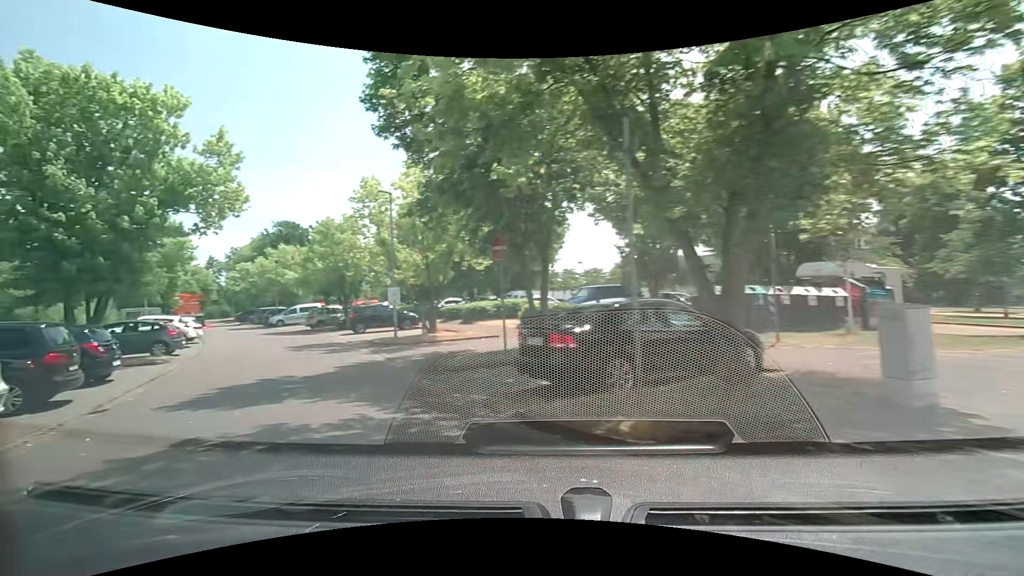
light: Day
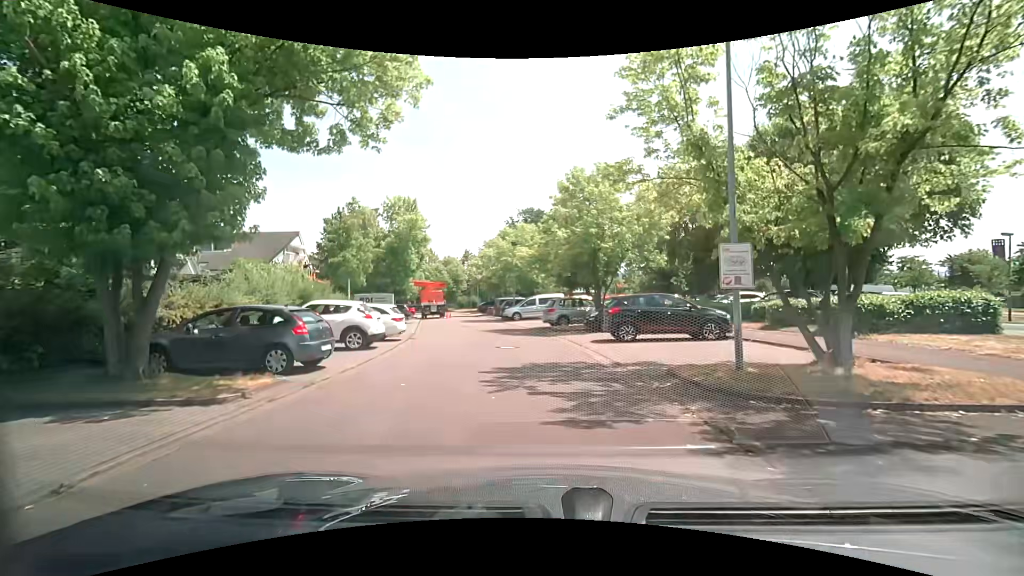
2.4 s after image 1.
(-5.3, +11.4) m; -33°
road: residential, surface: asphalt
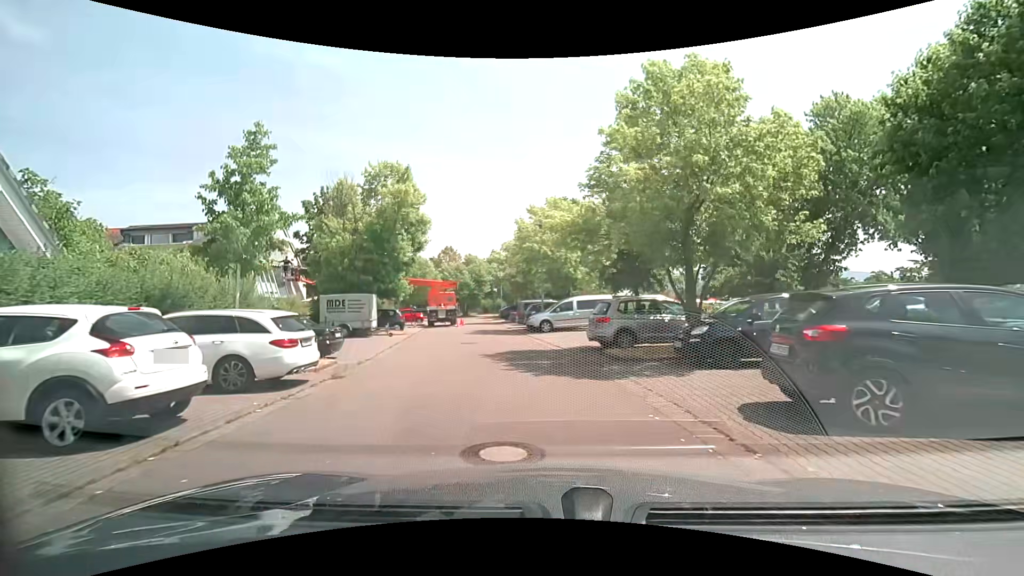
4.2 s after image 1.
(-0.4, +10.5) m; -4°
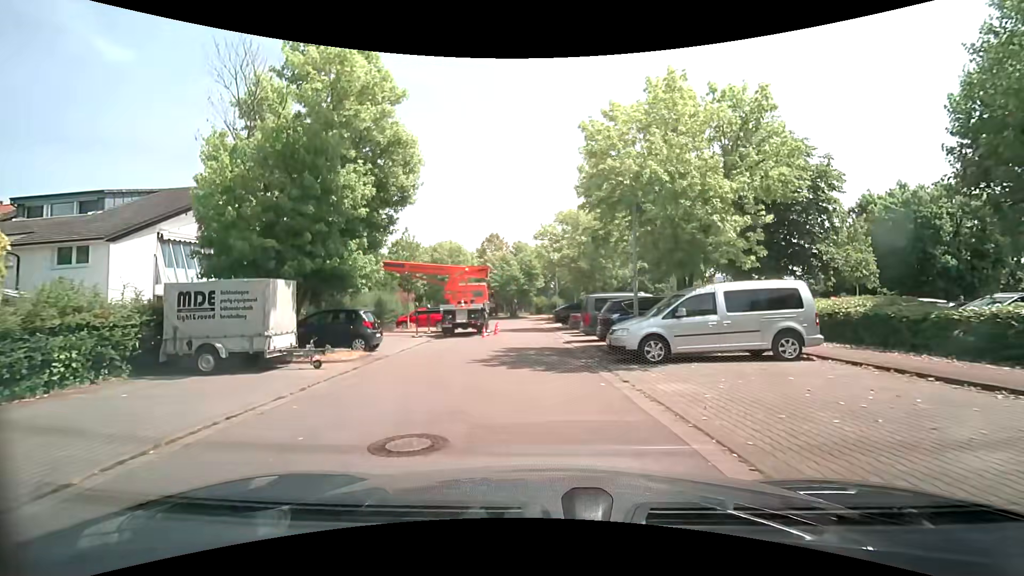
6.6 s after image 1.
(-0.8, +14.4) m; -6°
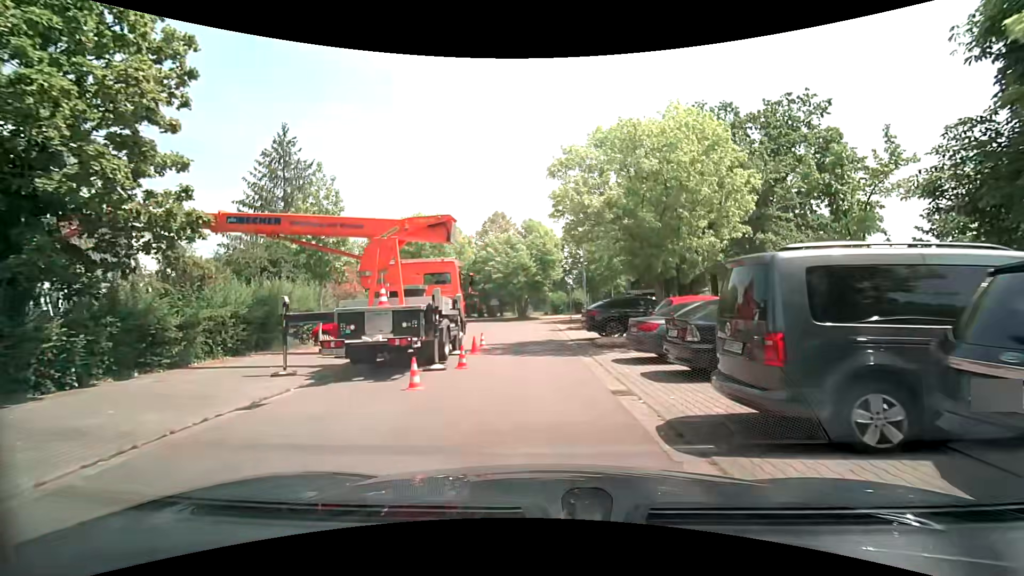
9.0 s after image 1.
(-0.4, +14.3) m; -4°
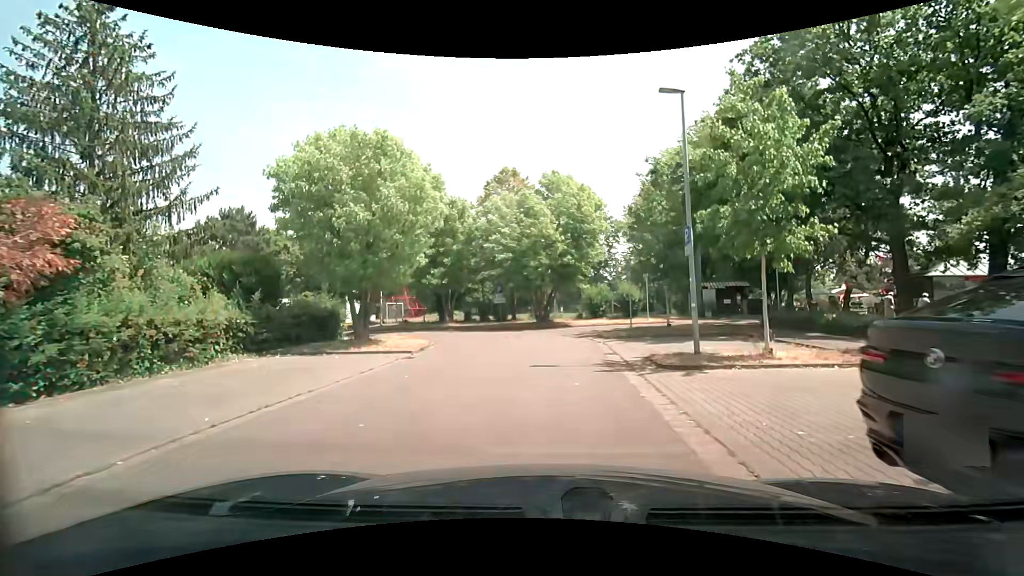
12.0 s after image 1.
(+0.2, +16.8) m; -1°
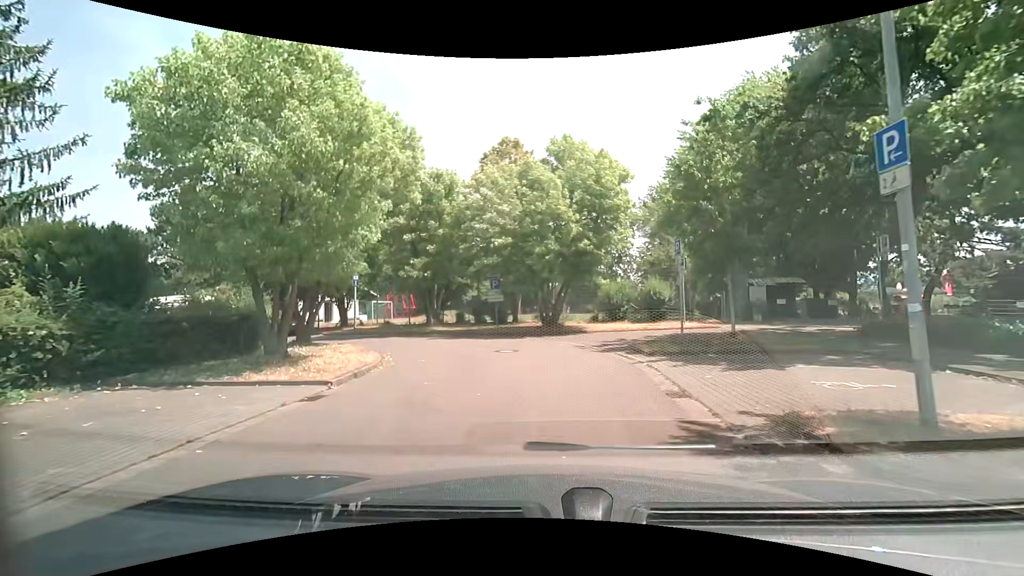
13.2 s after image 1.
(0.0, +6.3) m; -1°
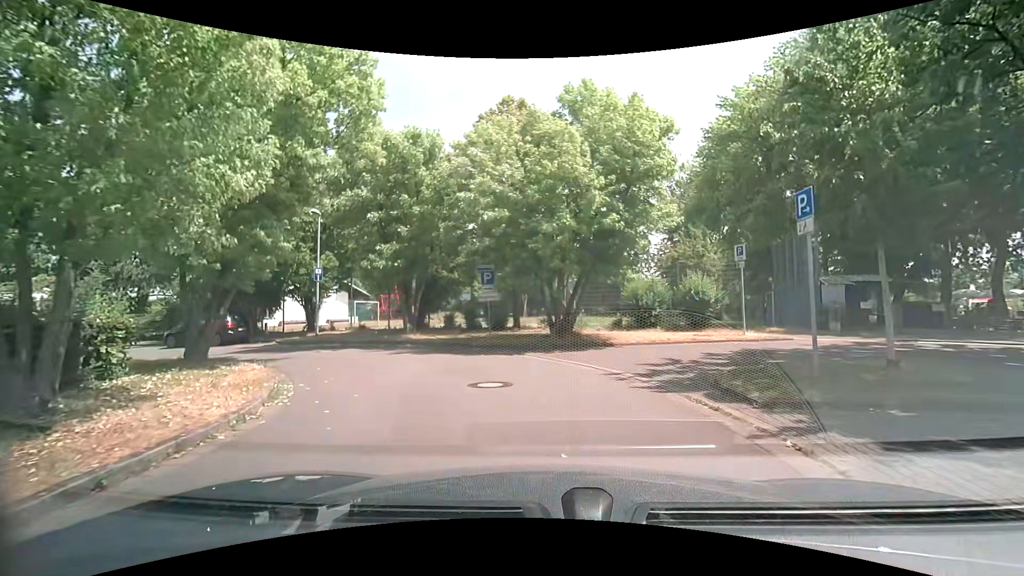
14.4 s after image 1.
(0.0, +6.0) m; -1°
